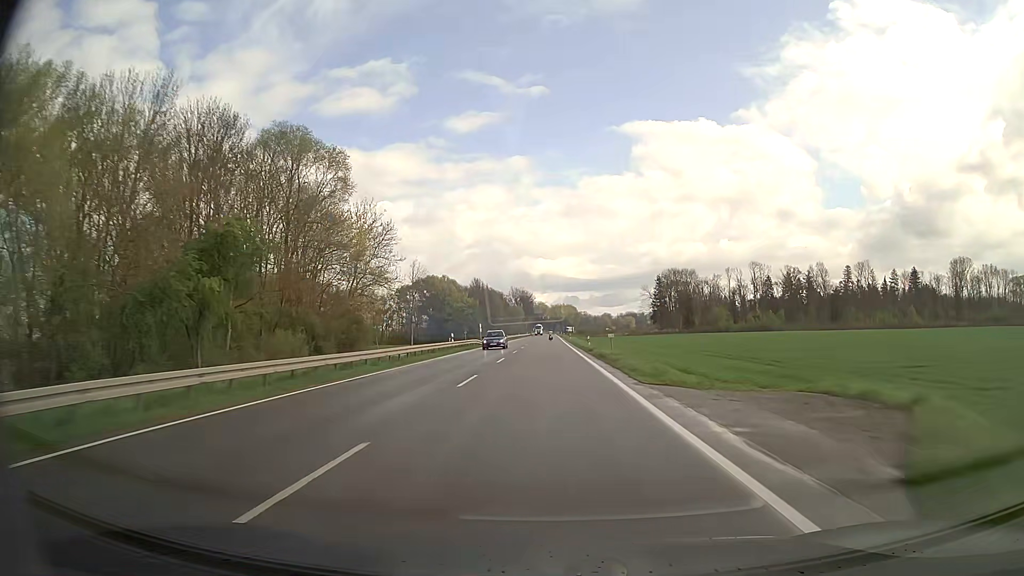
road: secondary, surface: asphalt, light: Day
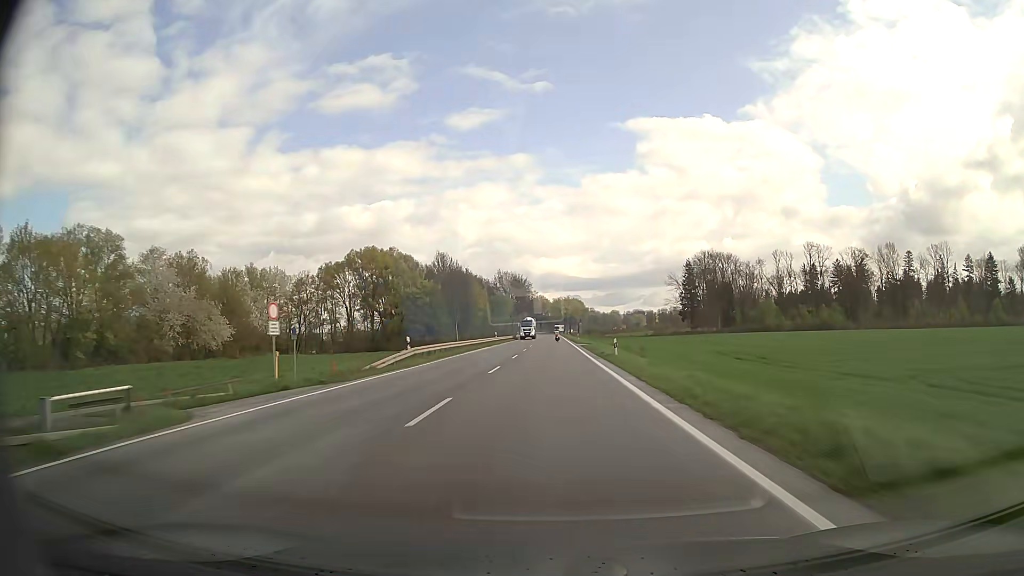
(-0.1, +66.8) m; 0°
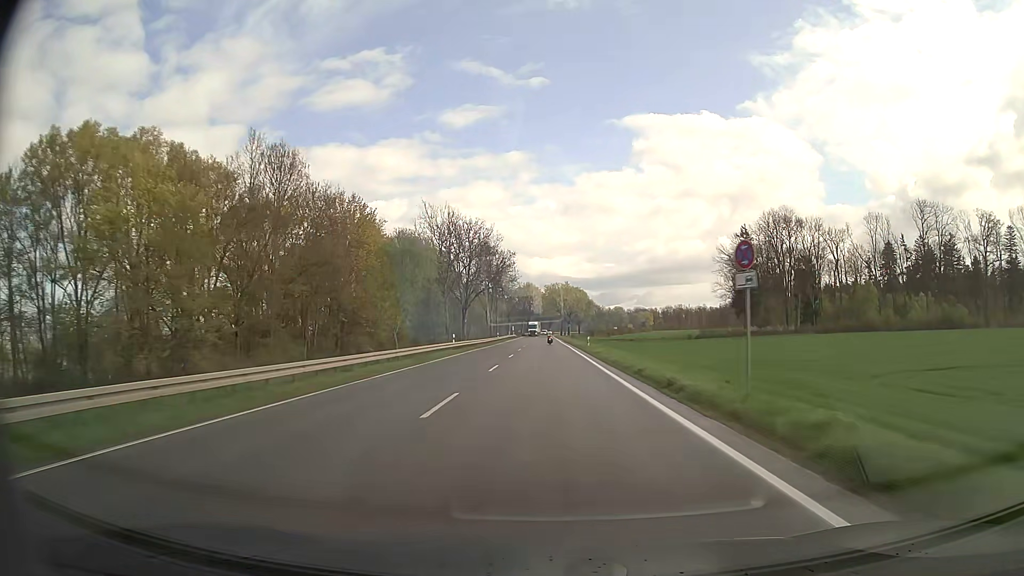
(+0.5, +83.6) m; +1°
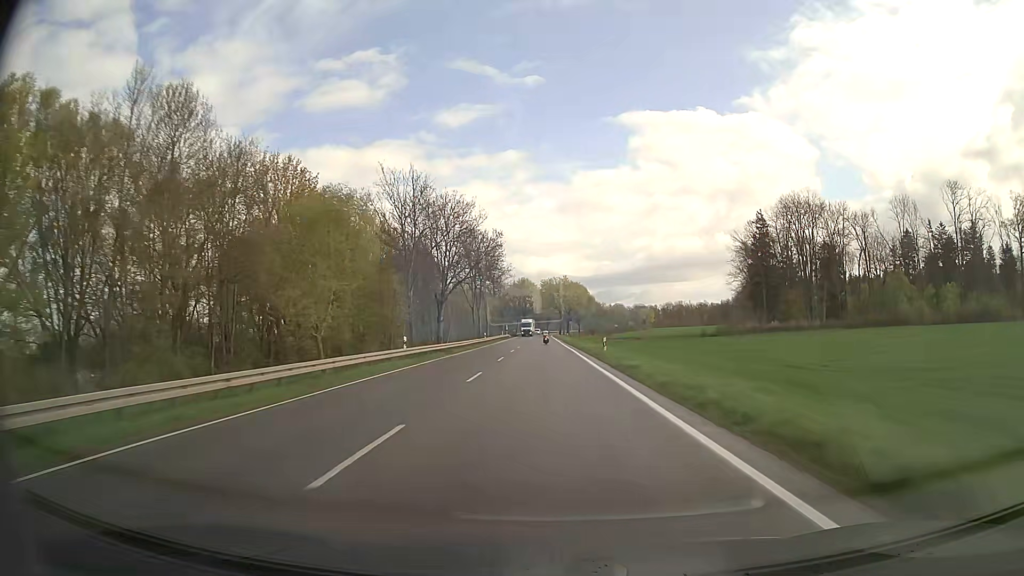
(+0.1, +16.6) m; 0°
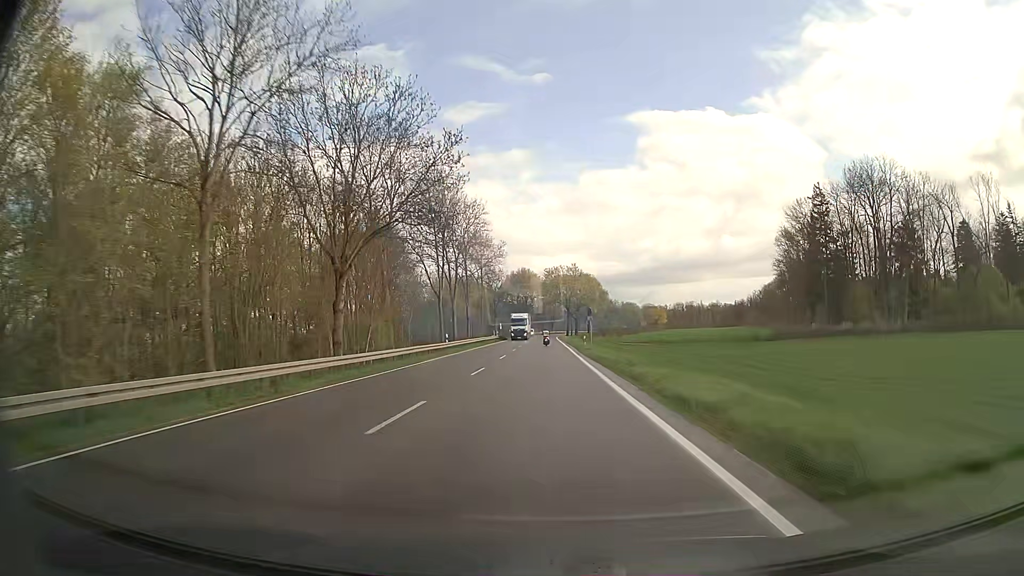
(0.0, +33.1) m; 0°
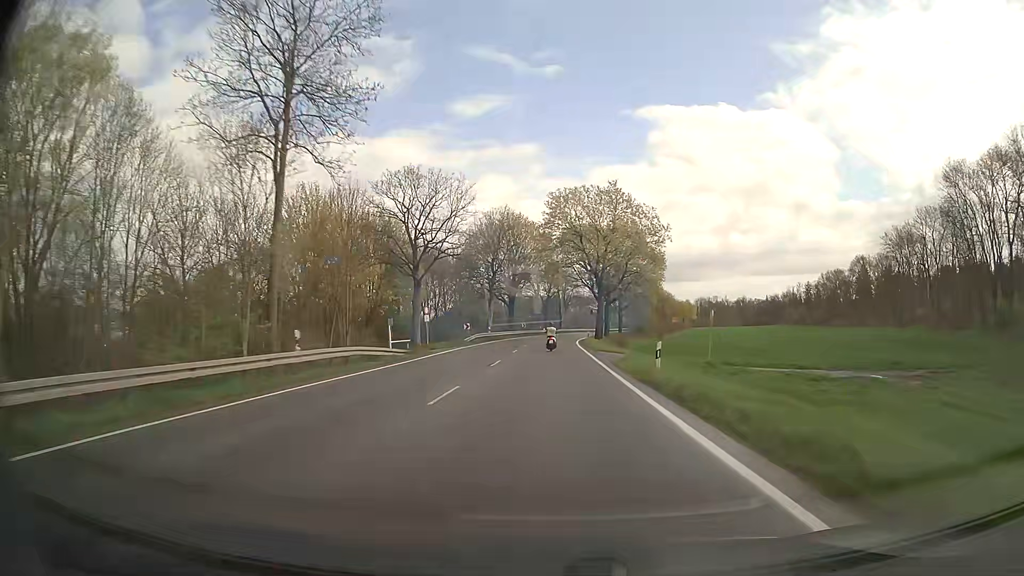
(-0.6, +81.2) m; 0°
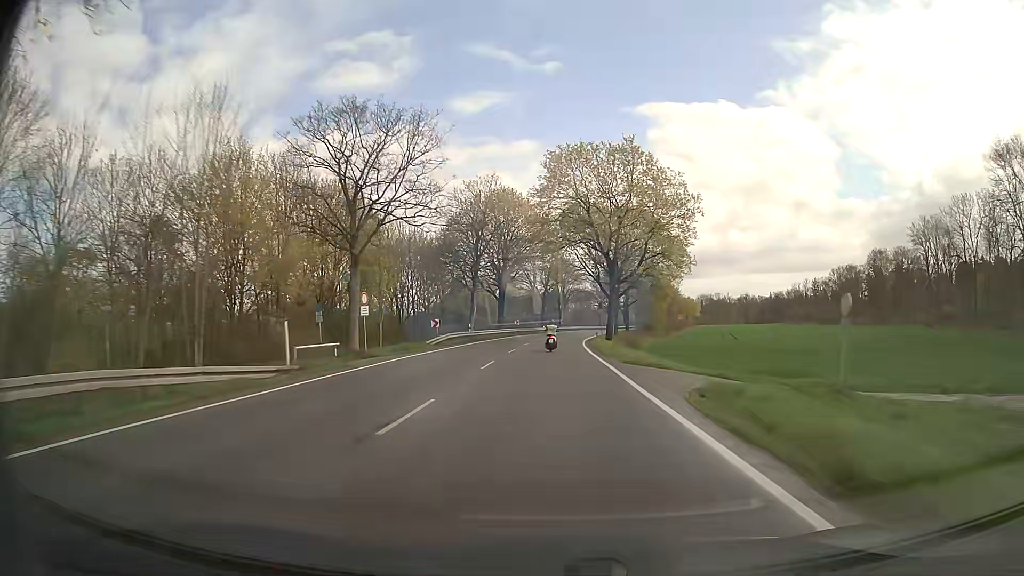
(0.0, +15.3) m; 0°
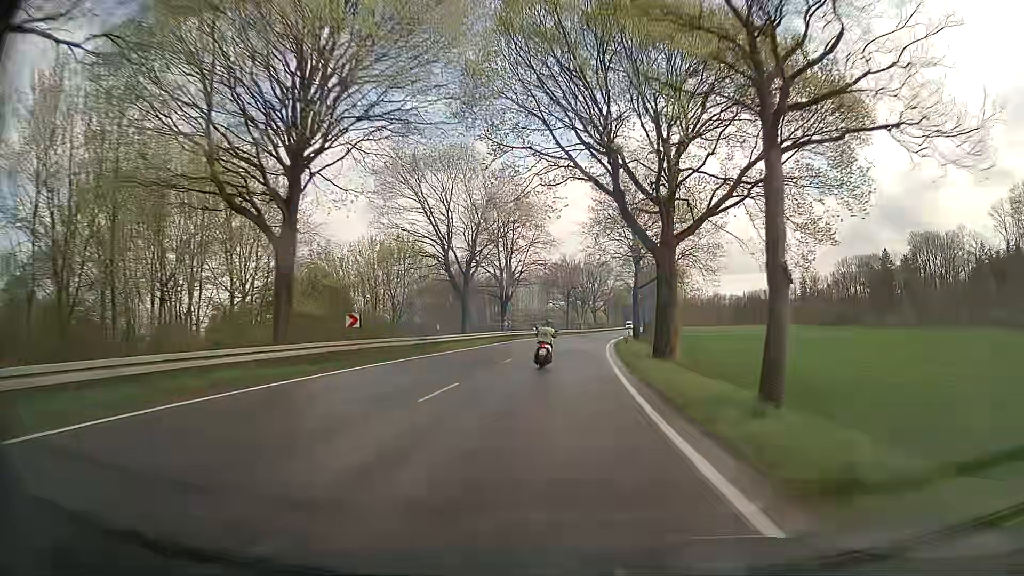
(+1.4, +55.9) m; +4°
(0, +10) (0, +20) (+1, +30) (+2, +40) (+3, +50) (+4, +60) (+6, +70) (+7, +80) (+9, +89) (+10, +99) m
